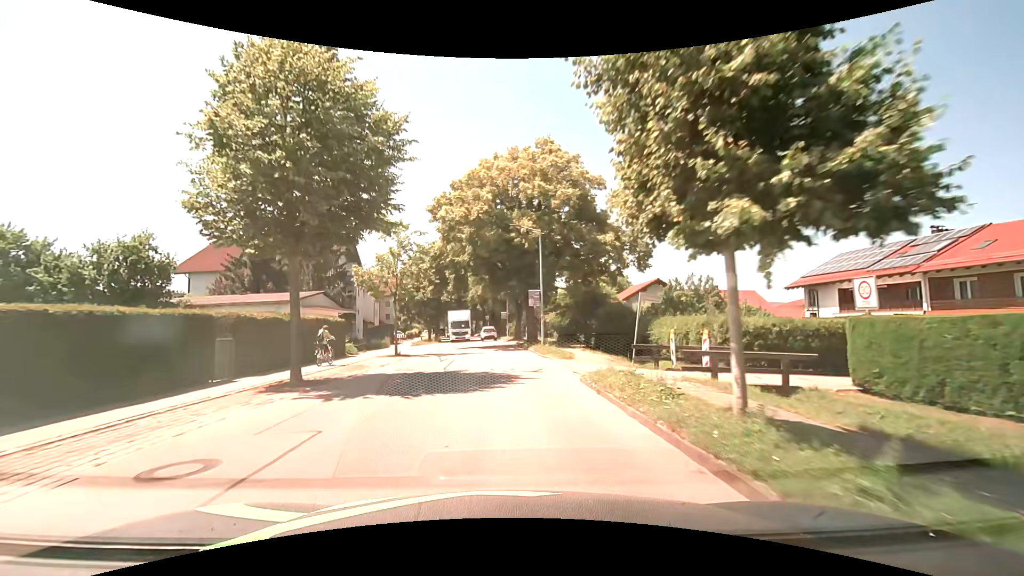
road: unclassified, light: Day
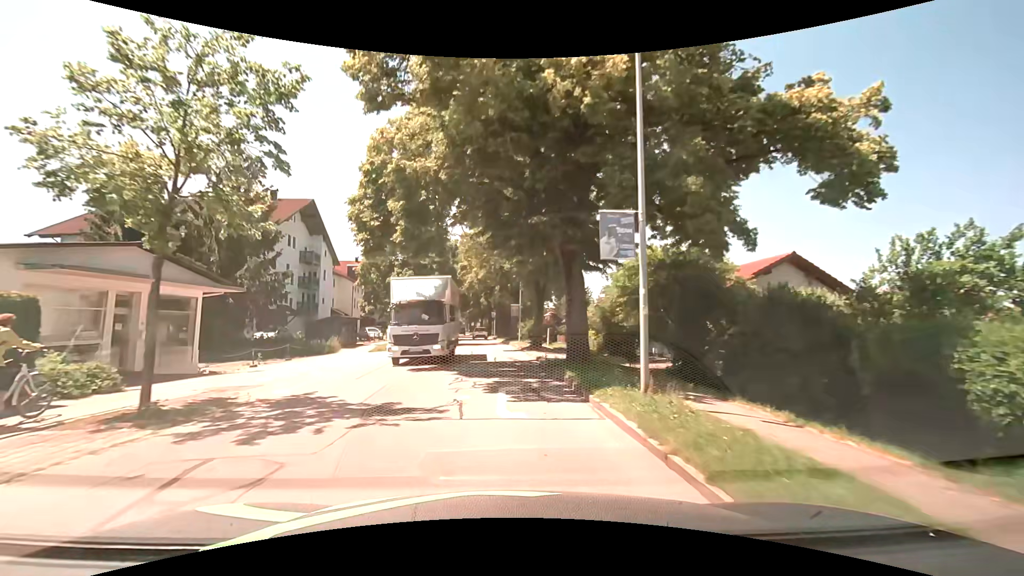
(-0.1, +19.7) m; -1°
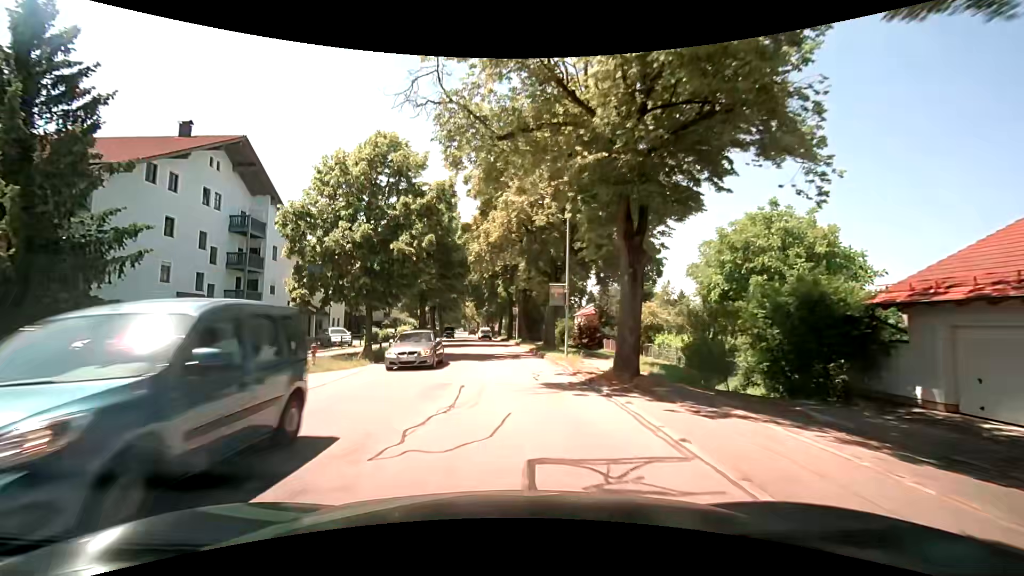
(-0.5, +18.8) m; -3°
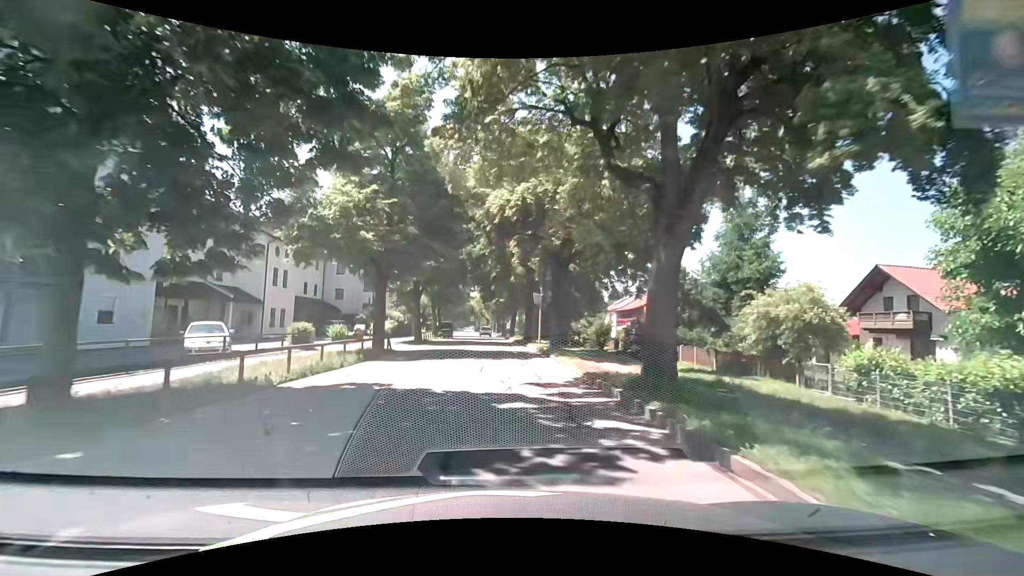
(-0.1, +18.7) m; -1°
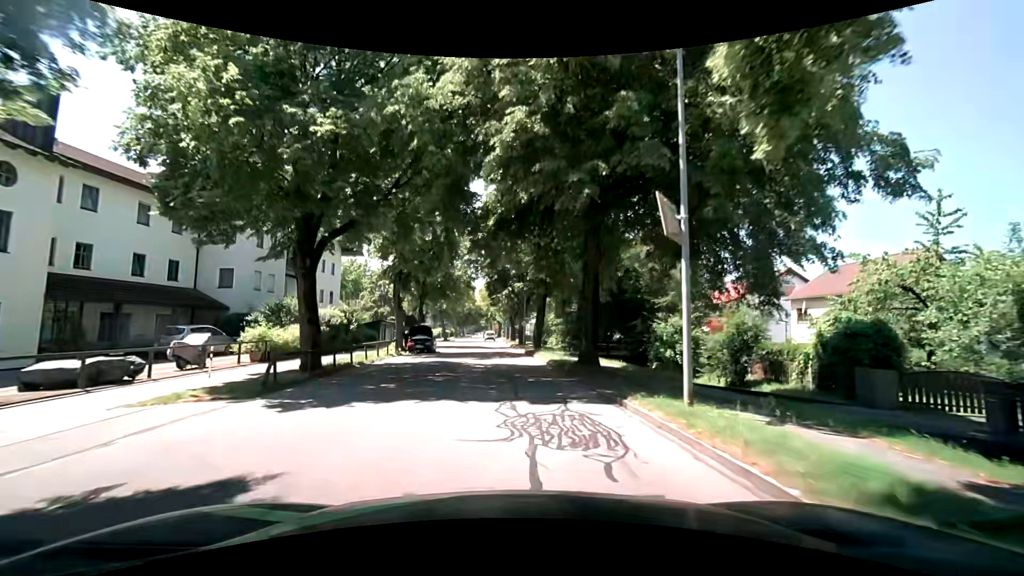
(-0.5, +25.8) m; -1°
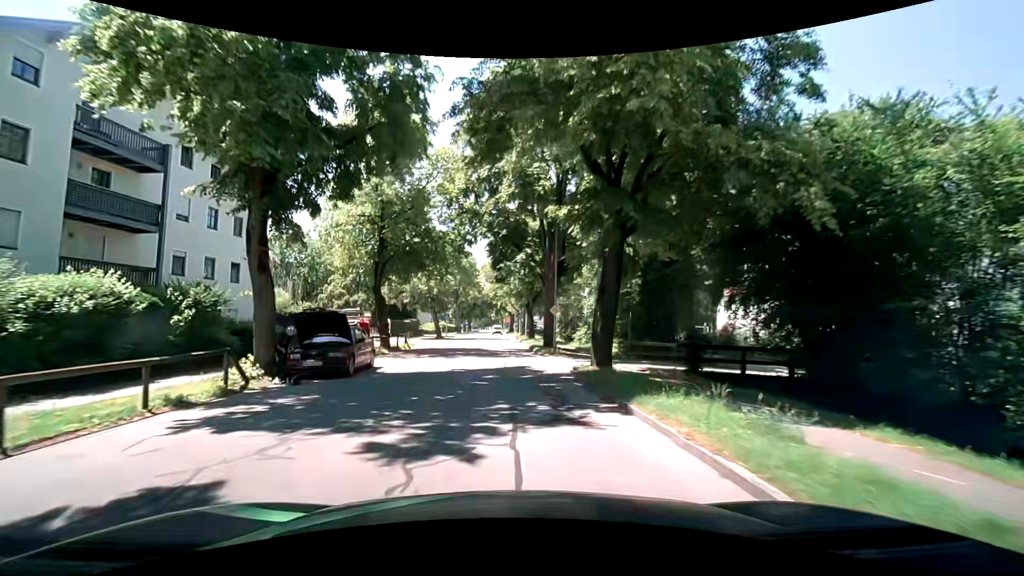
(-0.3, +19.6) m; -2°
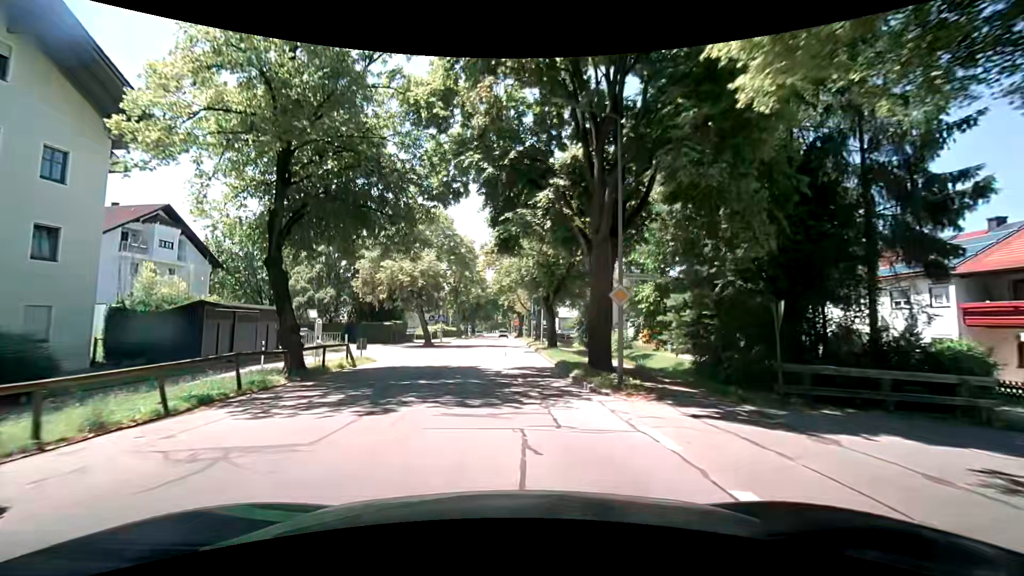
(-0.1, +13.1) m; -1°
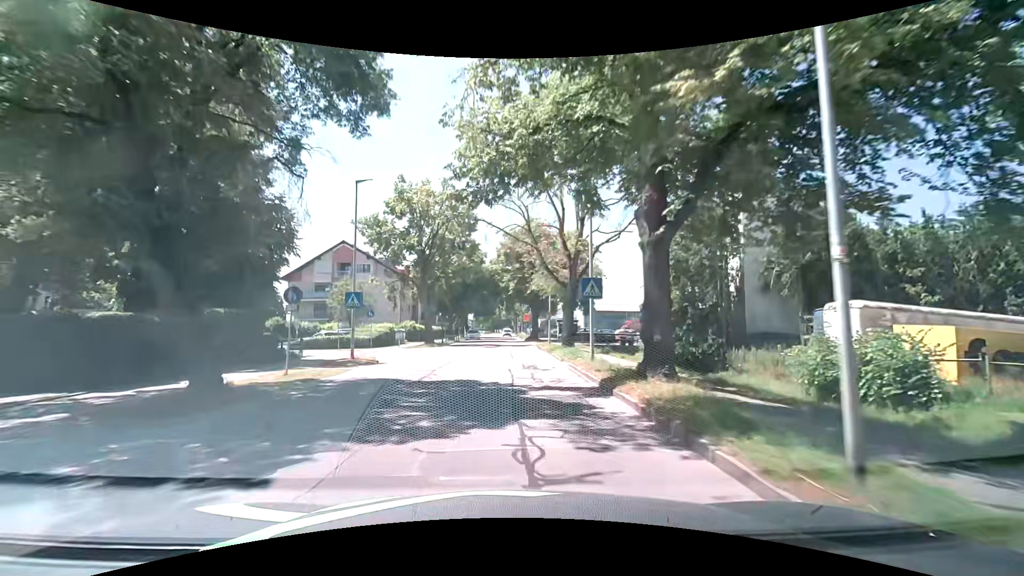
(-0.2, +33.1) m; 0°
(0, +10) (0, +20) (0, +30) (0, +40) (0, +50) (0, +60) (0, +70) (0, +80) (0, +90) (0, +100) m
